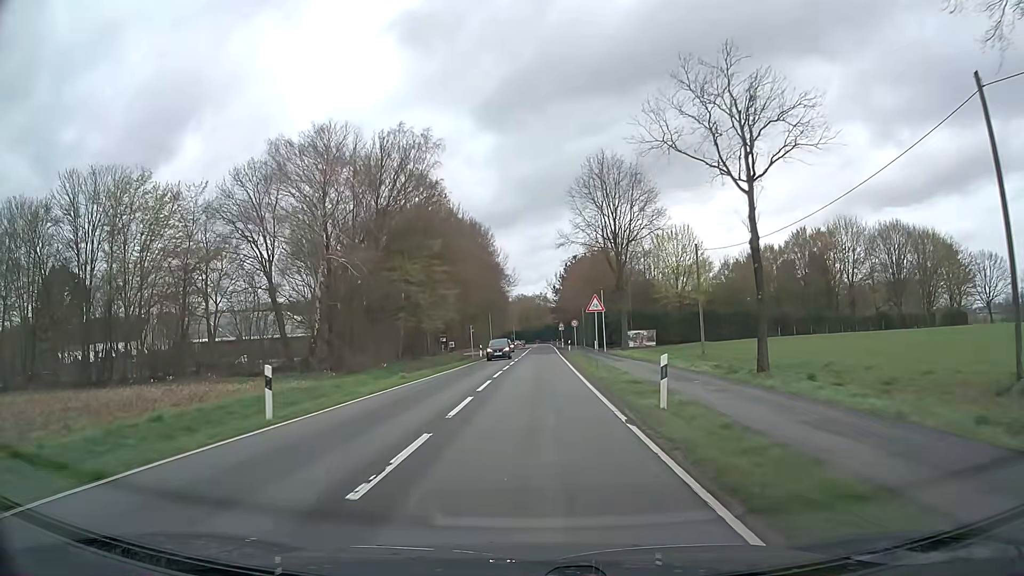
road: secondary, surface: asphalt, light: Day
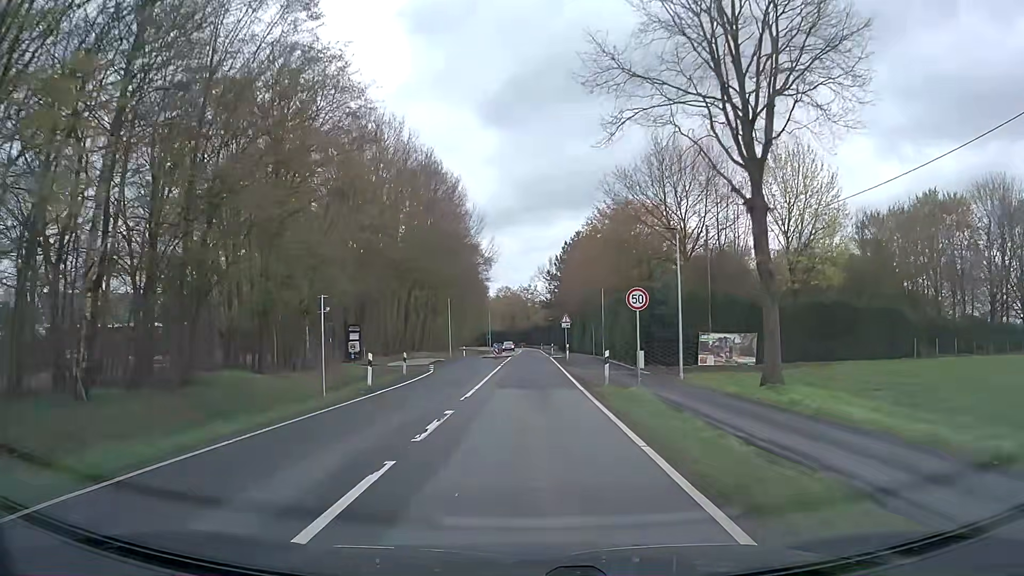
(+0.6, +38.6) m; +1°
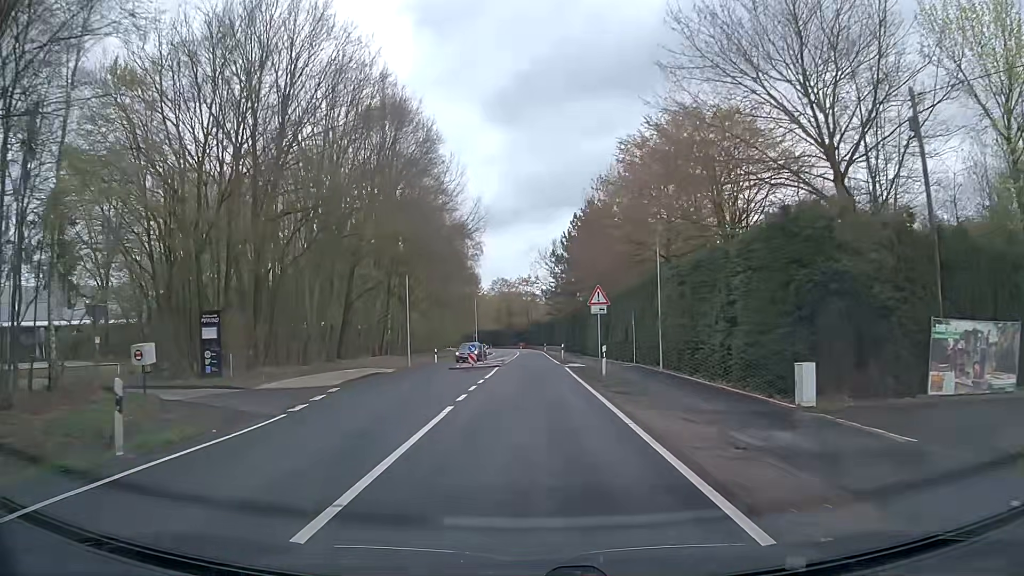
(+0.1, +23.1) m; +1°
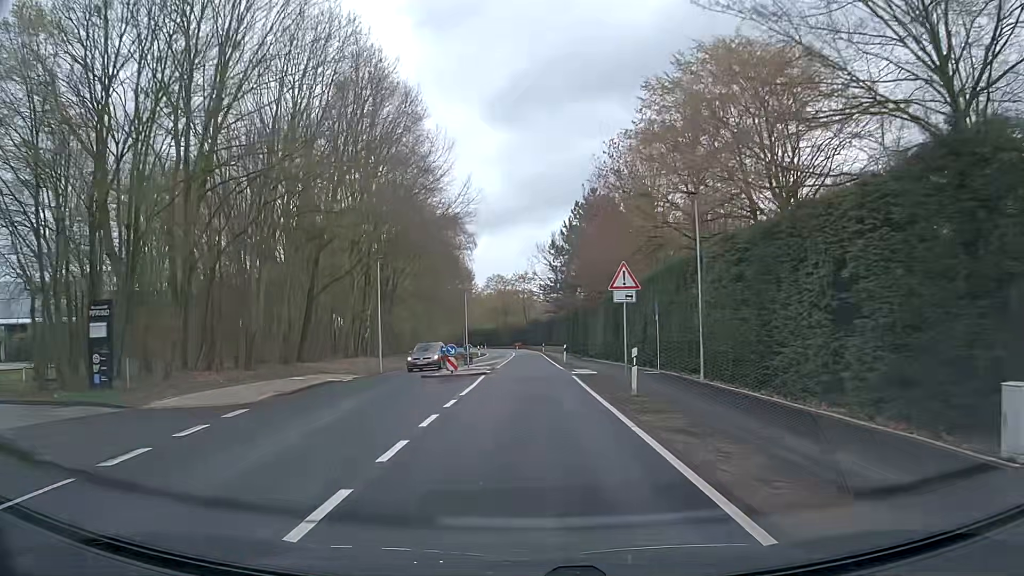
(0.0, +7.7) m; 0°
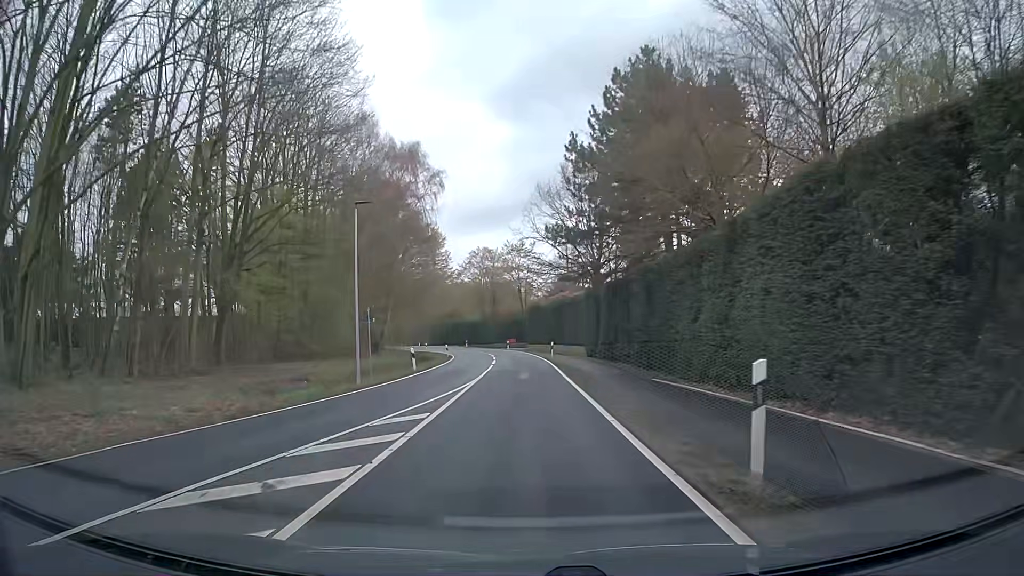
(+0.1, +38.2) m; 0°
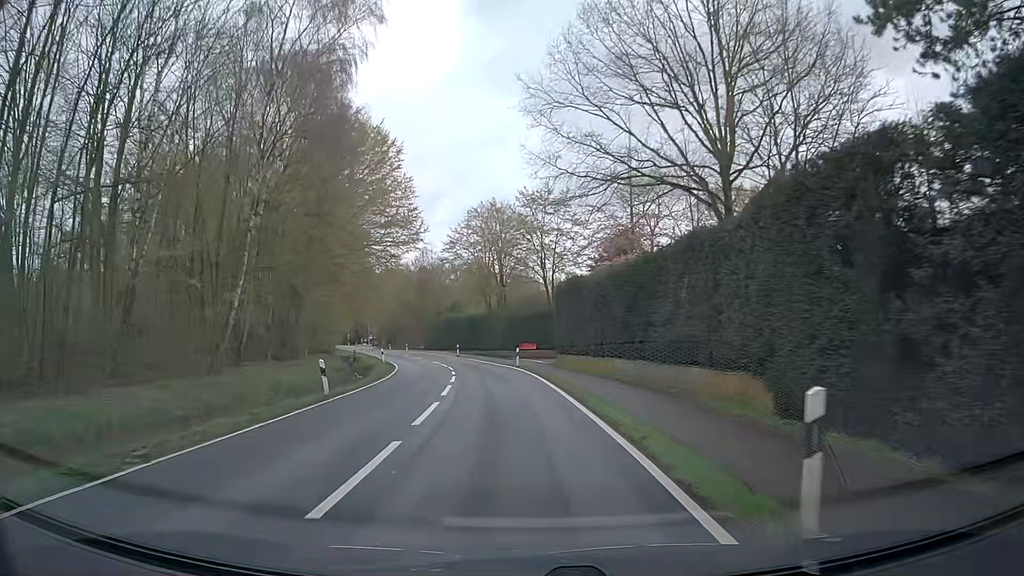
(-0.3, +38.1) m; -2°
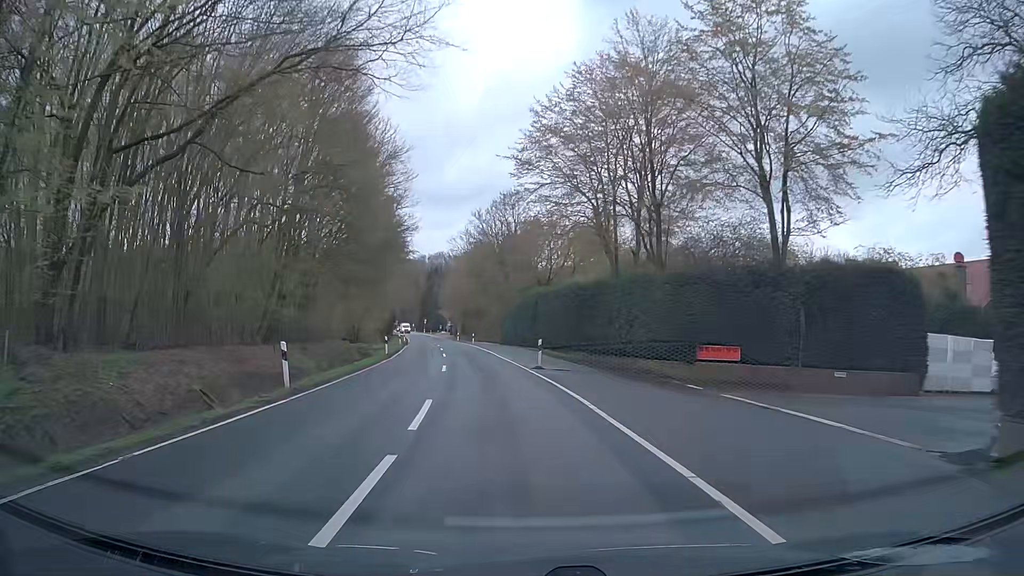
(-3.0, +37.7) m; -8°
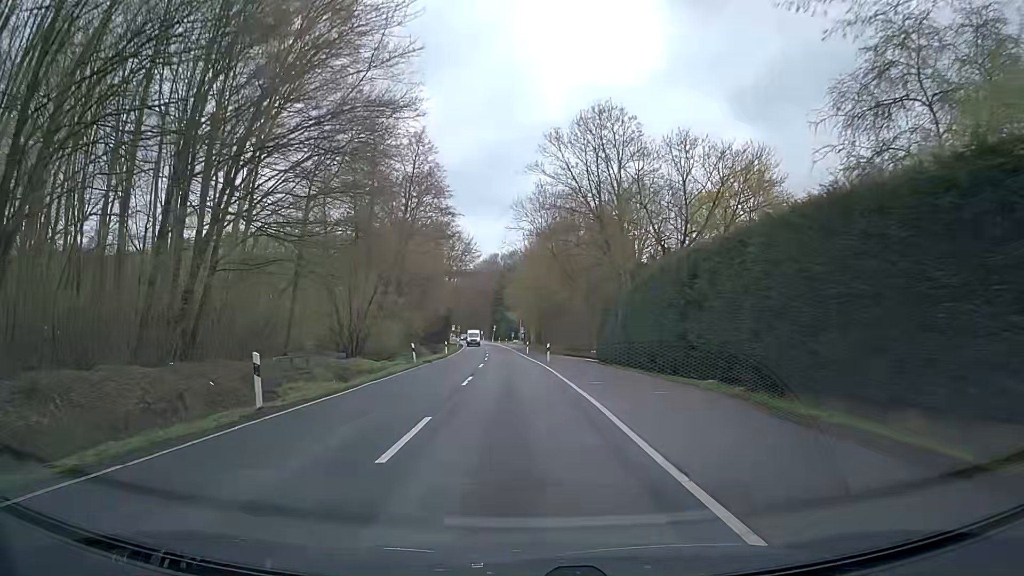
(-2.3, +30.2) m; -7°
(0, +10) (0, +20) (-1, +30) (-1, +40) (-2, +50) (-2, +60) (-3, +70) (-4, +80) (-4, +90) (-5, +100) m
